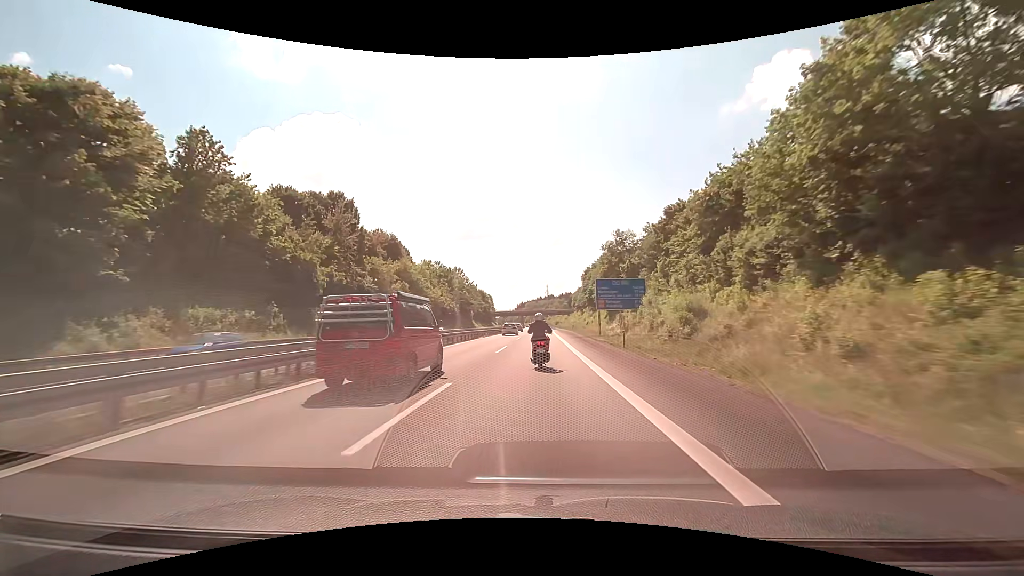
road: motorway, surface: asphalt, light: Day
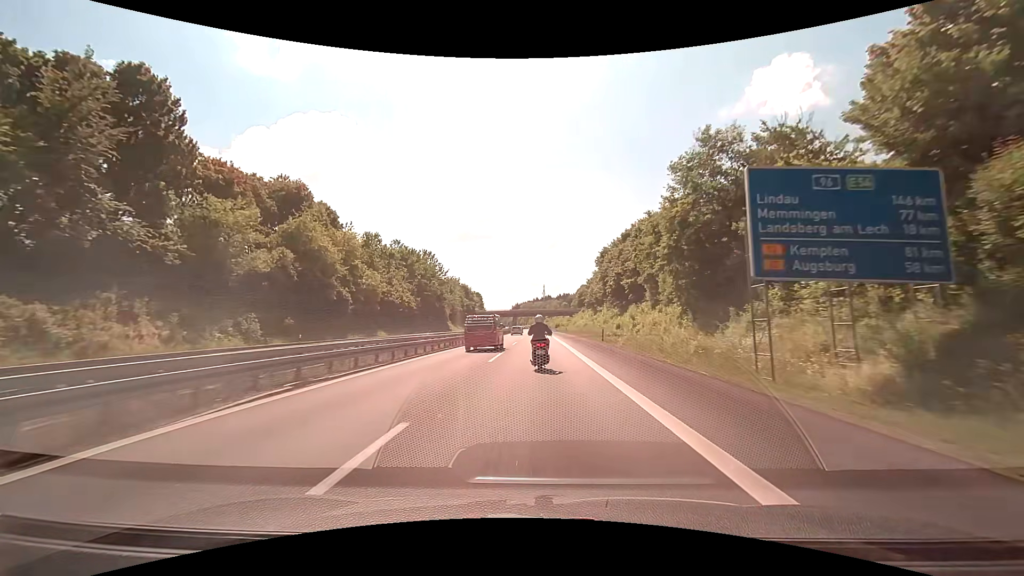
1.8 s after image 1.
(+0.1, +40.2) m; 0°
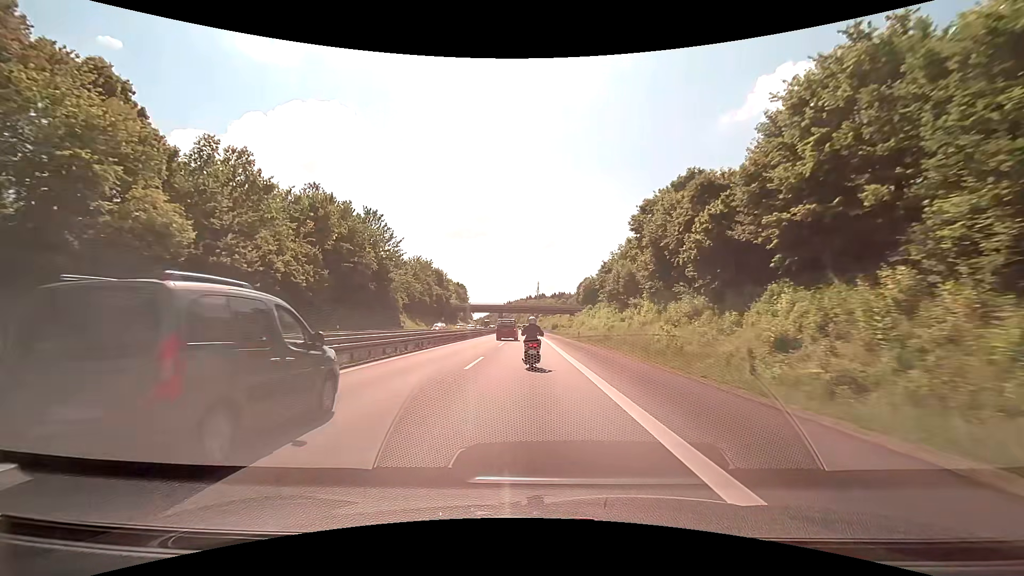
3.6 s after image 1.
(+0.1, +39.5) m; +1°
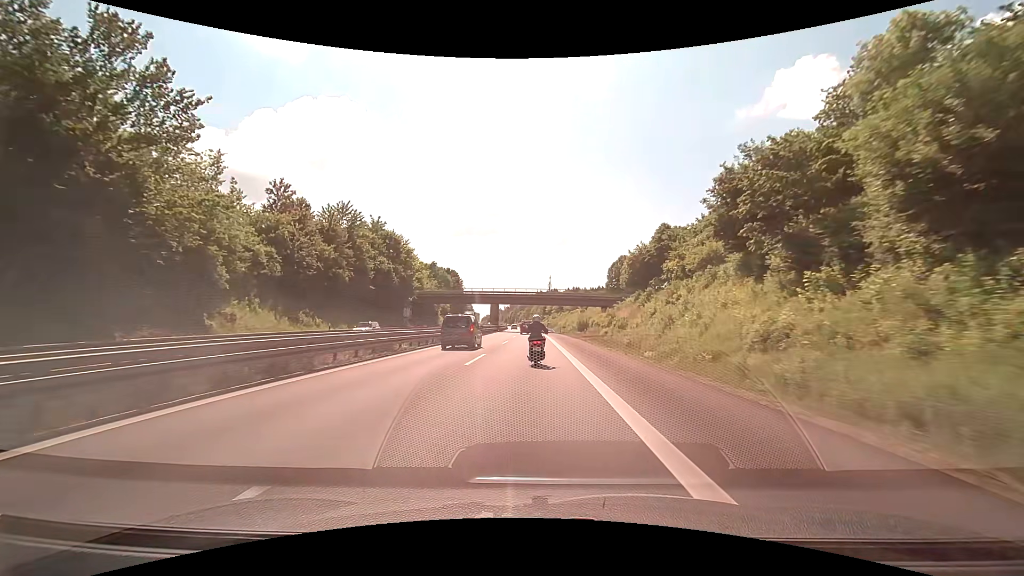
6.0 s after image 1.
(-0.4, +53.6) m; -1°
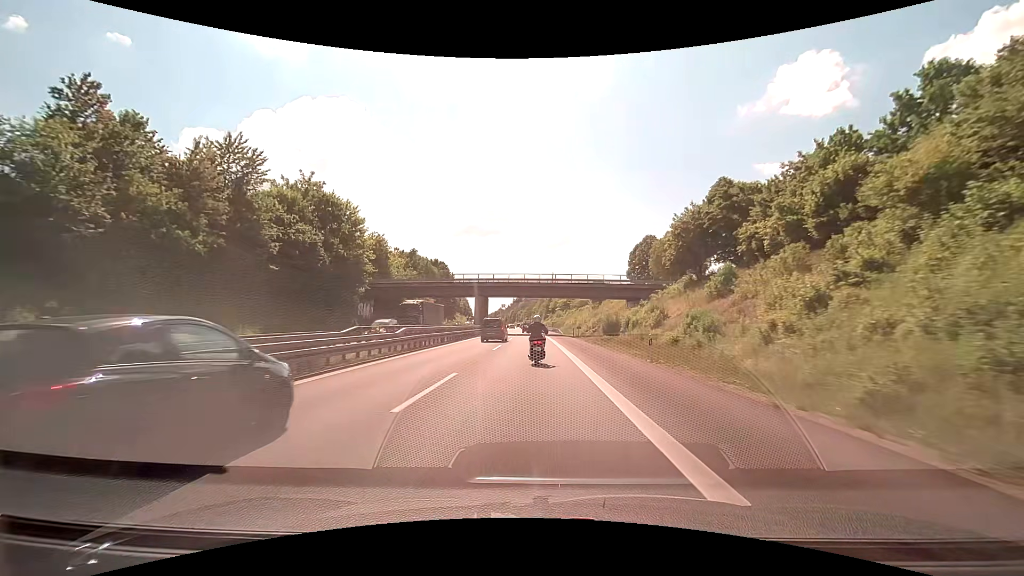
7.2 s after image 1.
(0.0, +26.4) m; 0°
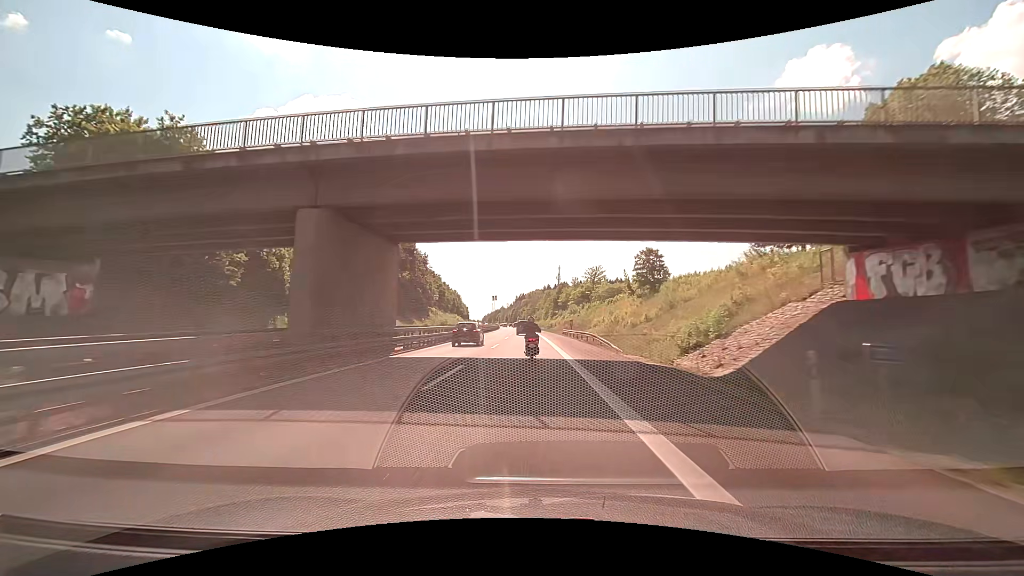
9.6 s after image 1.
(-0.1, +51.8) m; 0°
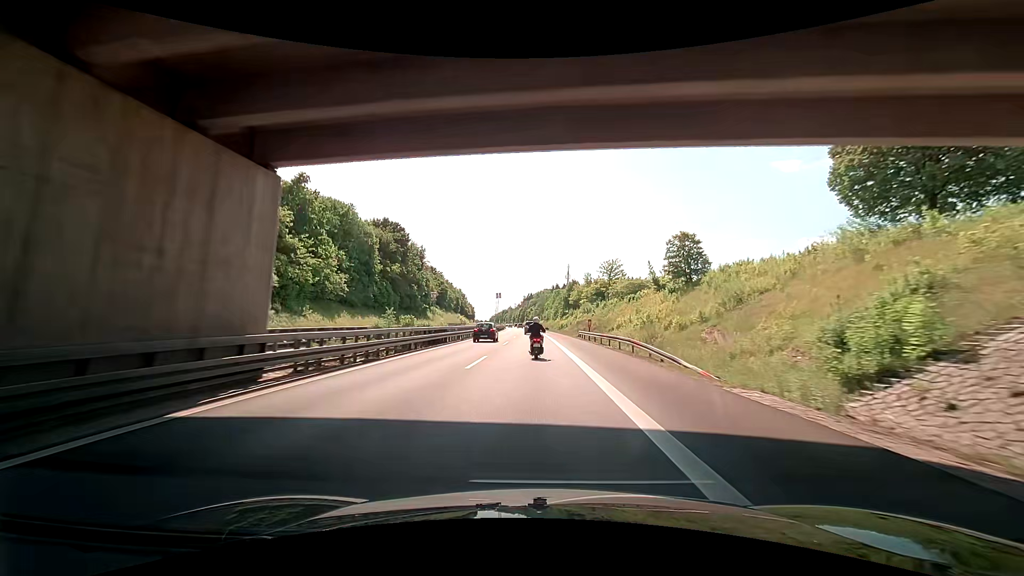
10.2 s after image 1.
(-0.1, +12.9) m; -1°
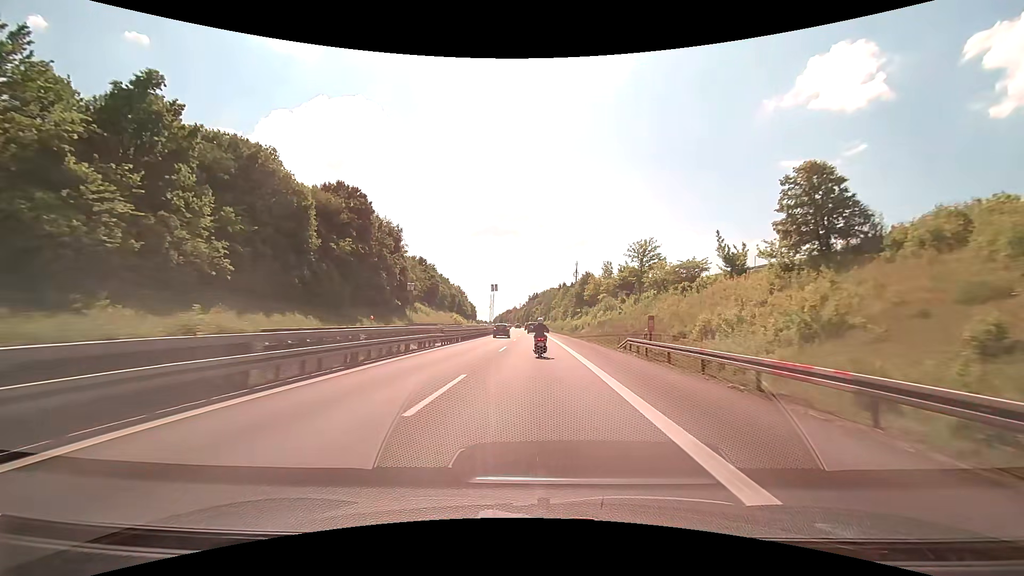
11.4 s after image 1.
(0.0, +26.0) m; -1°
(0, +10) (0, +20) (0, +30) (0, +40) (0, +50) (0, +60) (0, +70) (0, +80) (0, +90) (-1, +100) m
